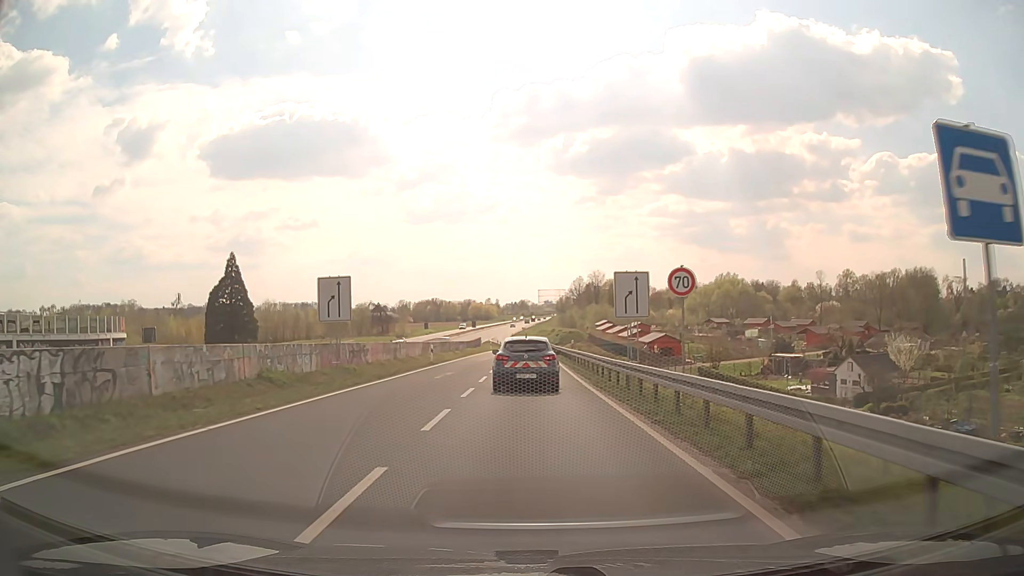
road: trunk_link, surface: asphalt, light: Day
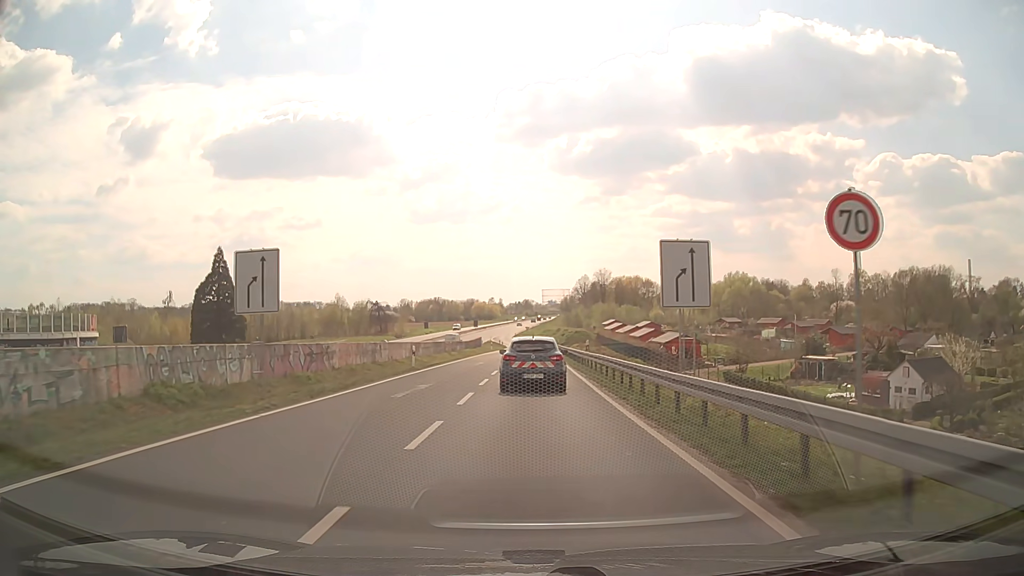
(0.0, +7.8) m; 0°
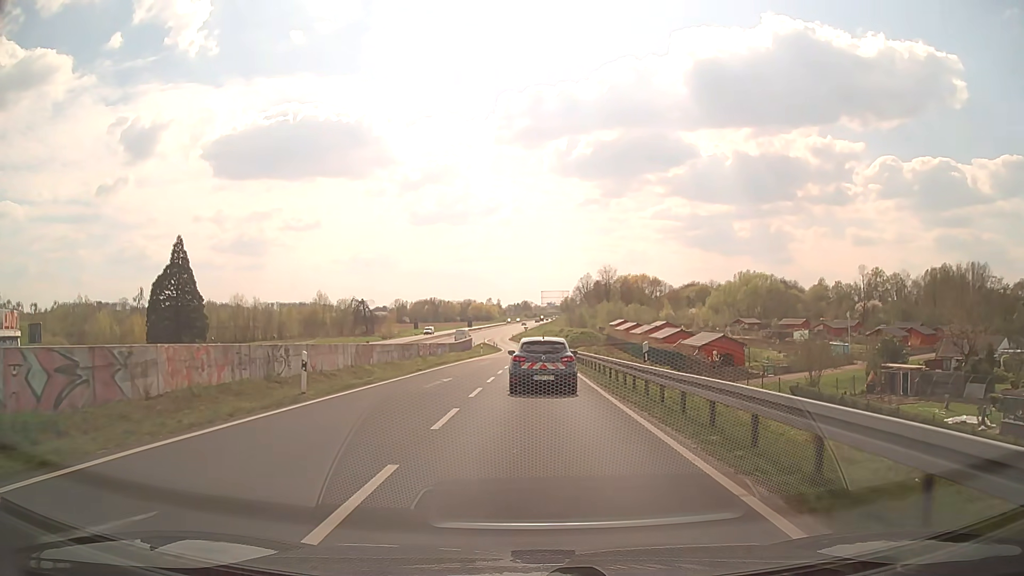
(0.0, +16.4) m; 0°
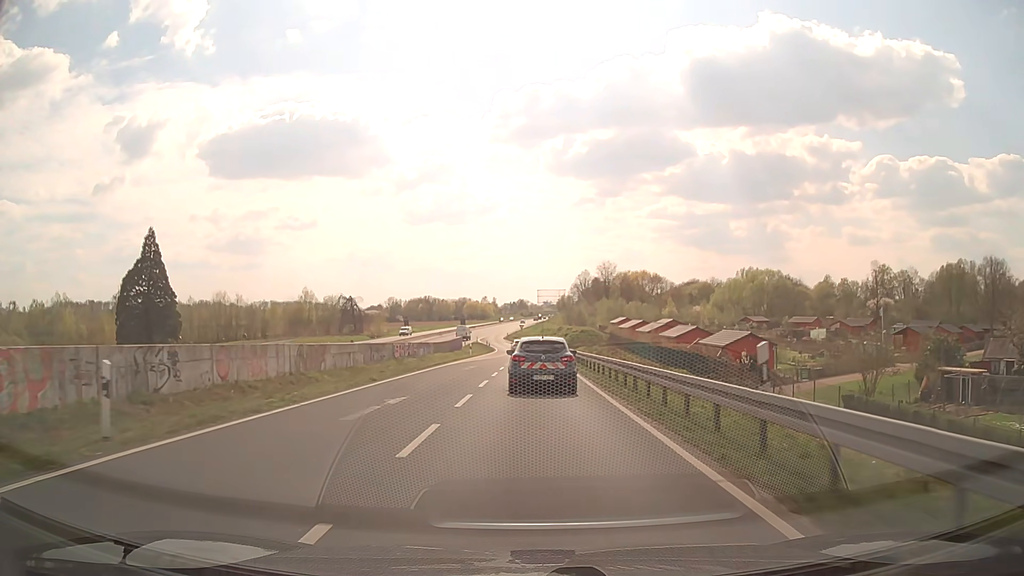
(0.0, +8.6) m; 0°
